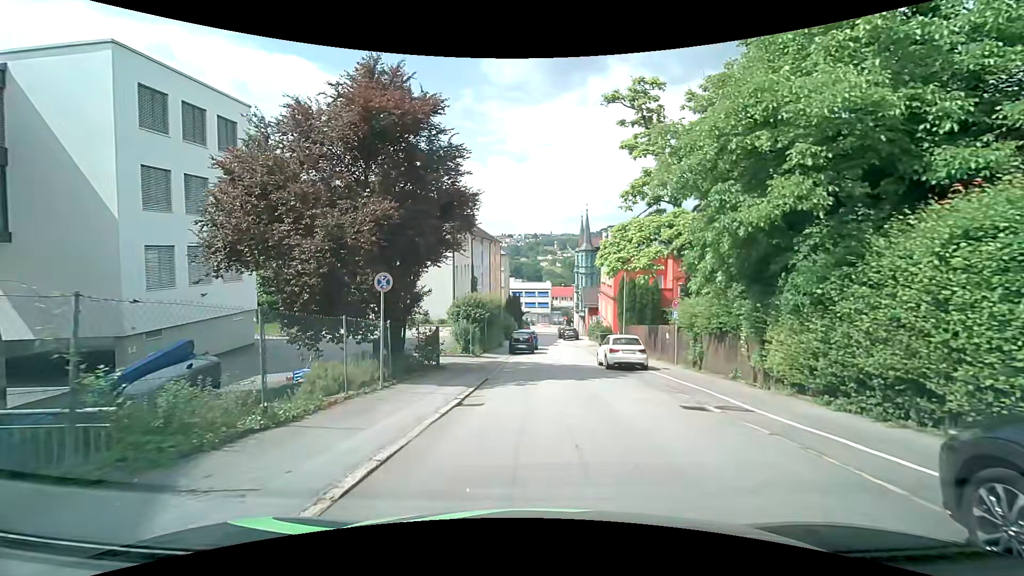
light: Day
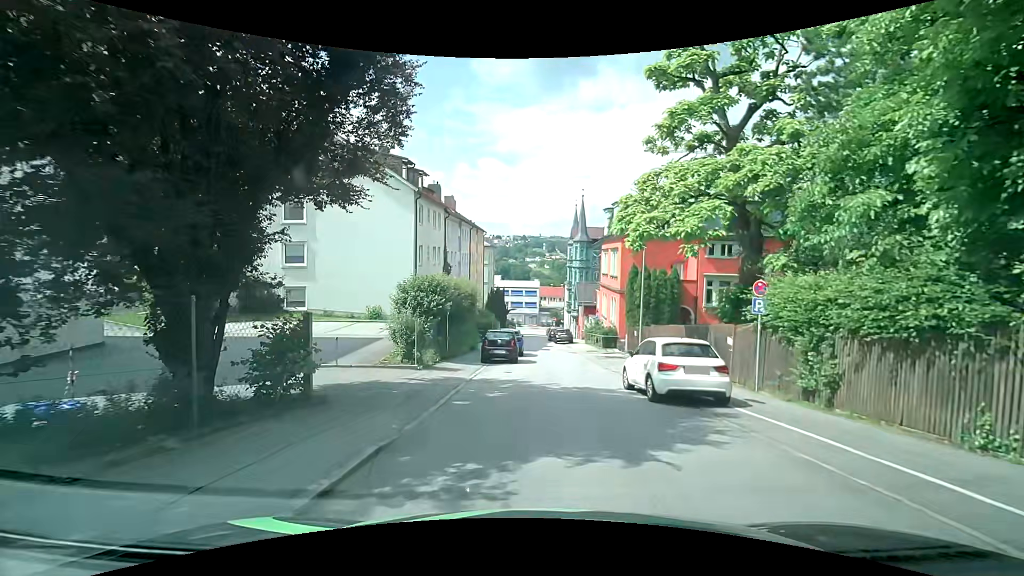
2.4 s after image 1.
(+0.2, +9.7) m; +1°
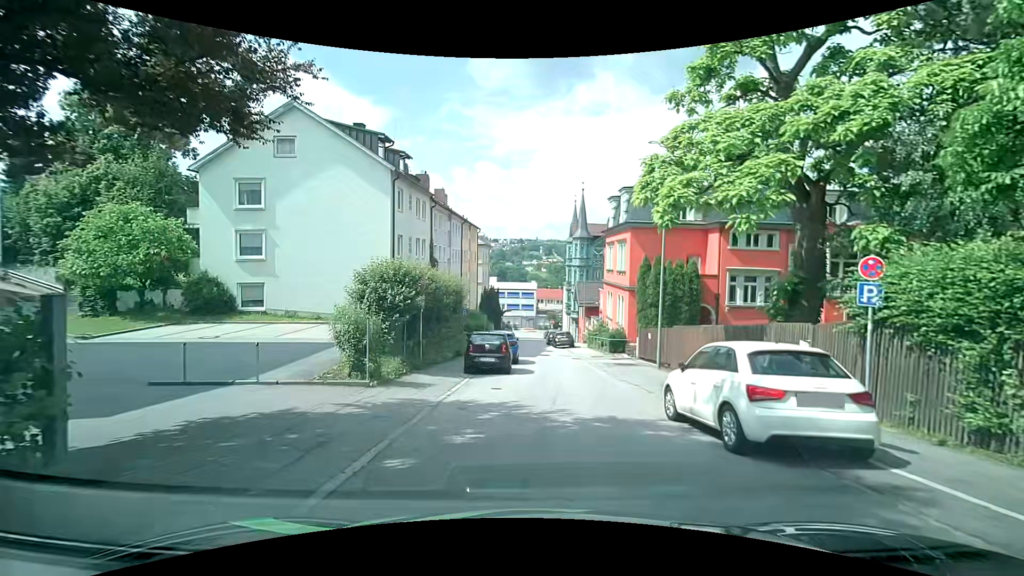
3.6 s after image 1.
(+0.1, +4.5) m; +2°
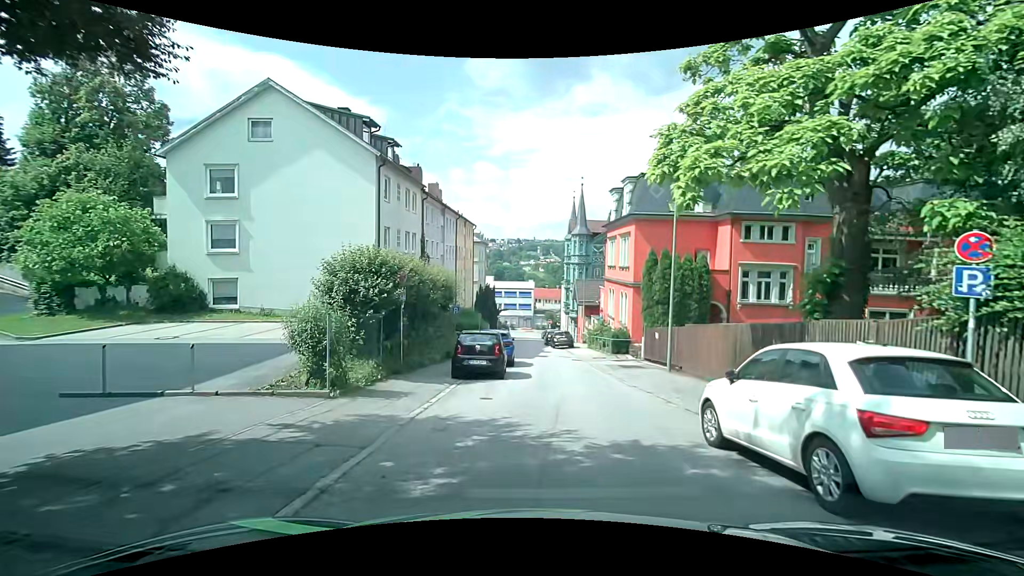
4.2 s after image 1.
(0.0, +2.1) m; -1°
